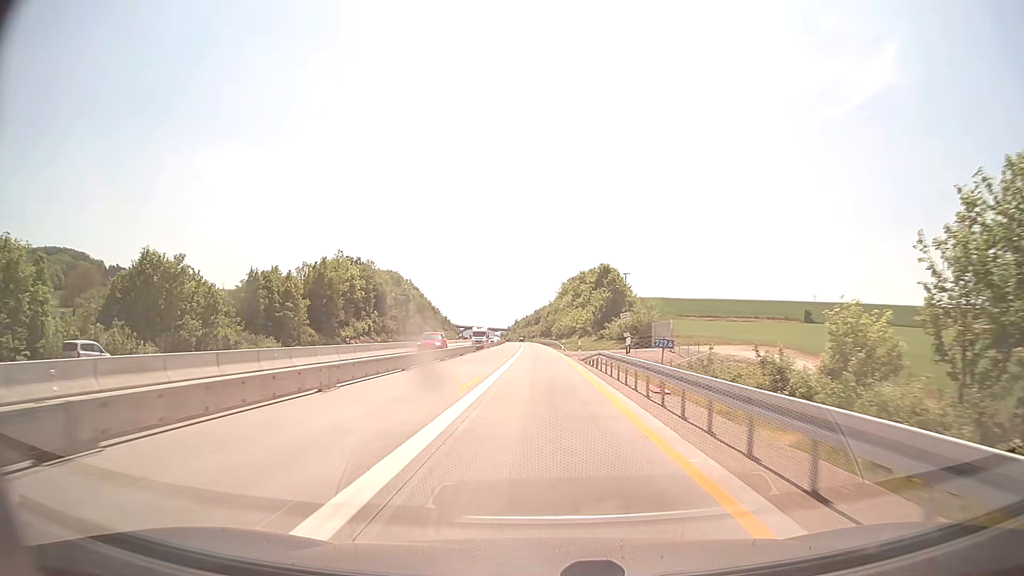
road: motorway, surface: concrete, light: Day
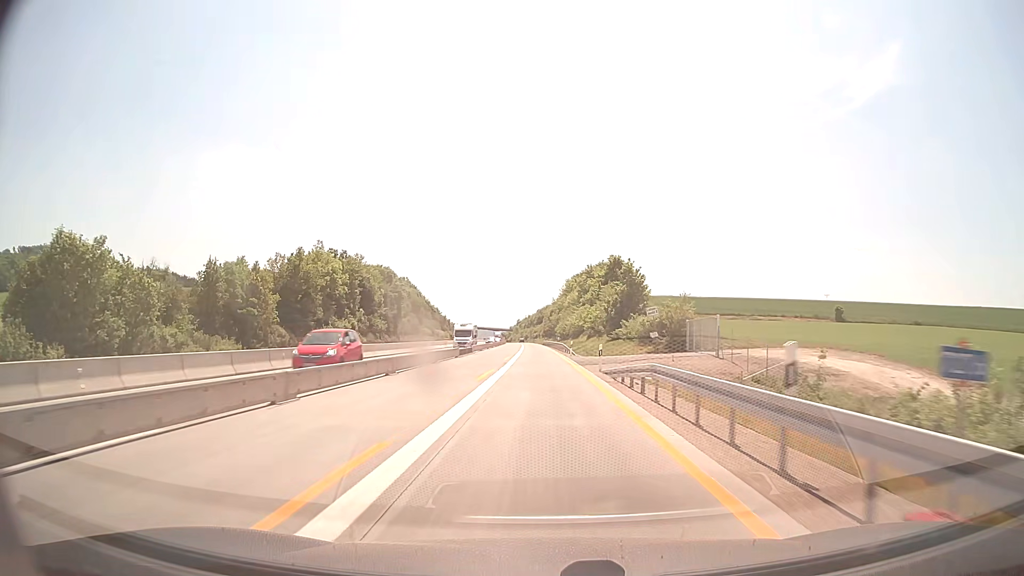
(0.0, +13.1) m; 0°
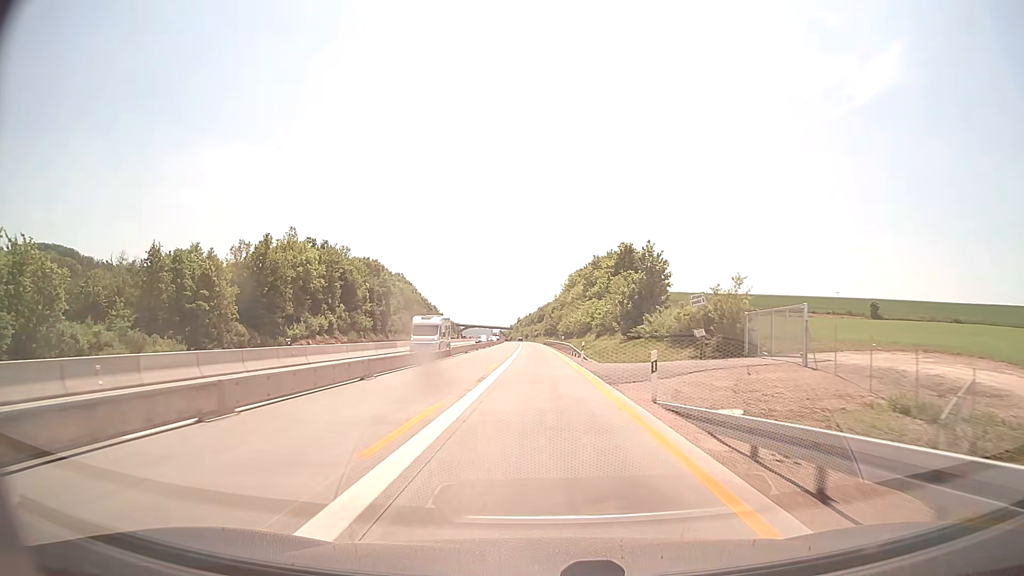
(0.0, +13.1) m; 0°
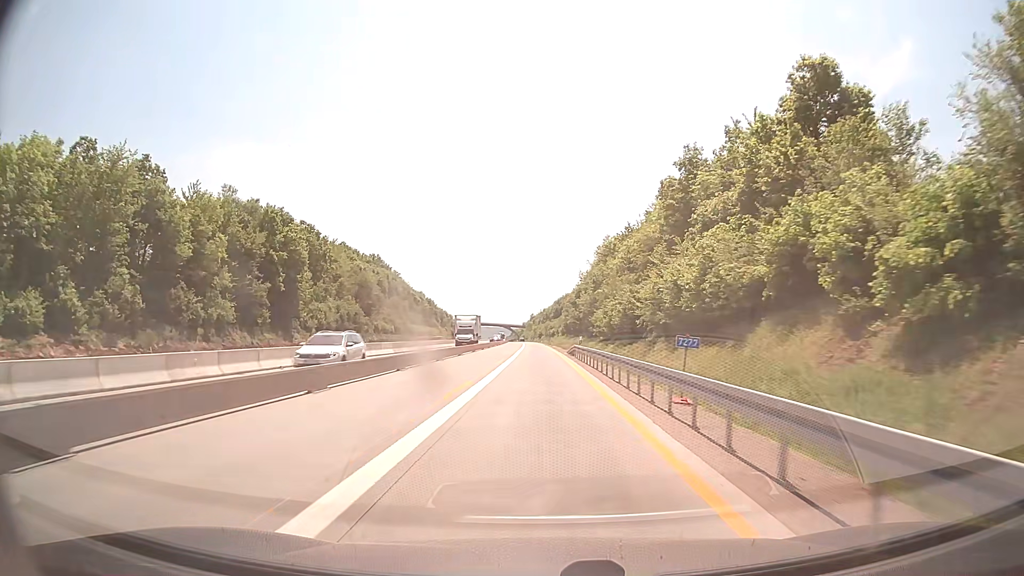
(-0.6, +65.4) m; -1°
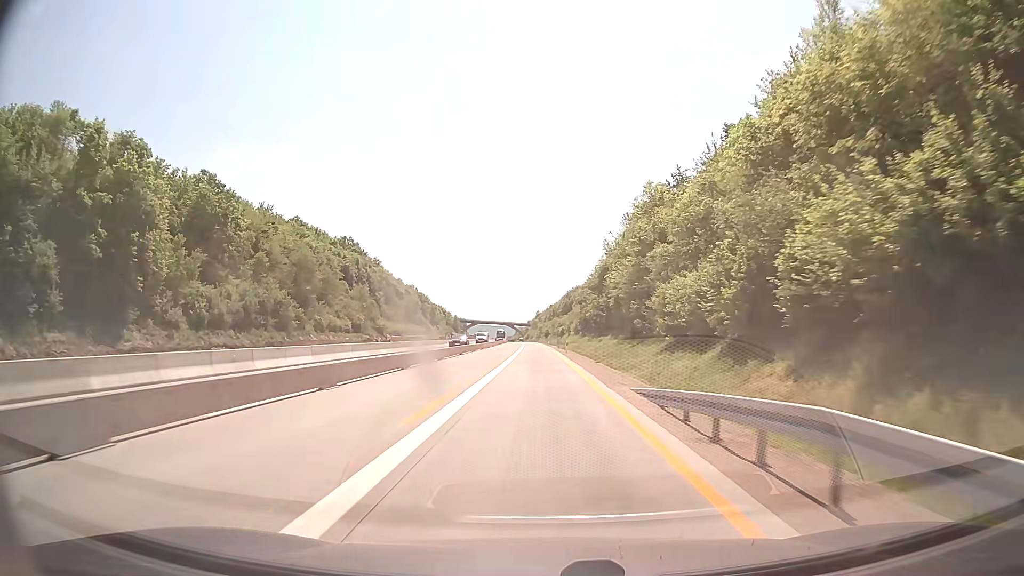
(-0.2, +39.3) m; -1°
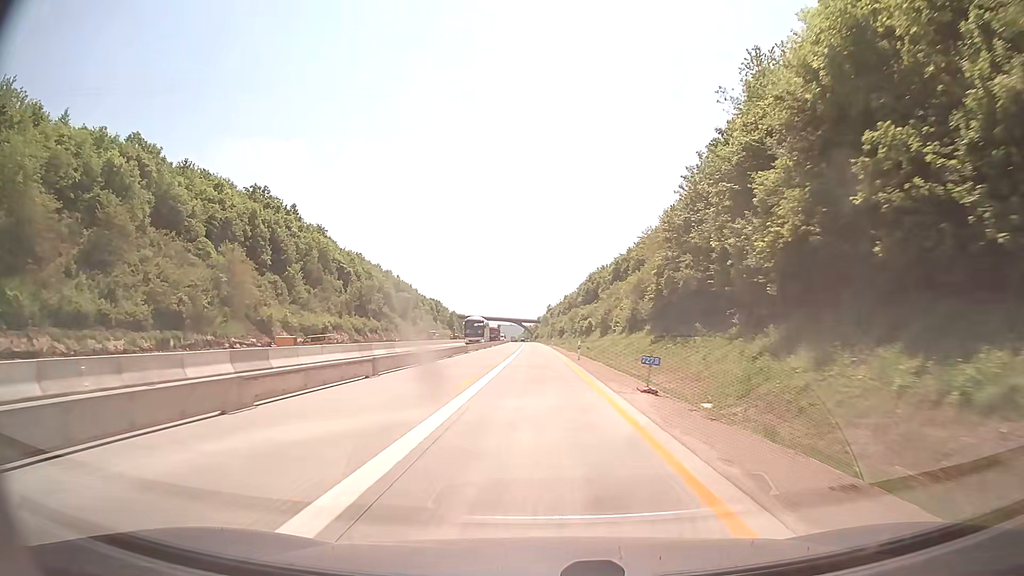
(-0.6, +65.5) m; -1°
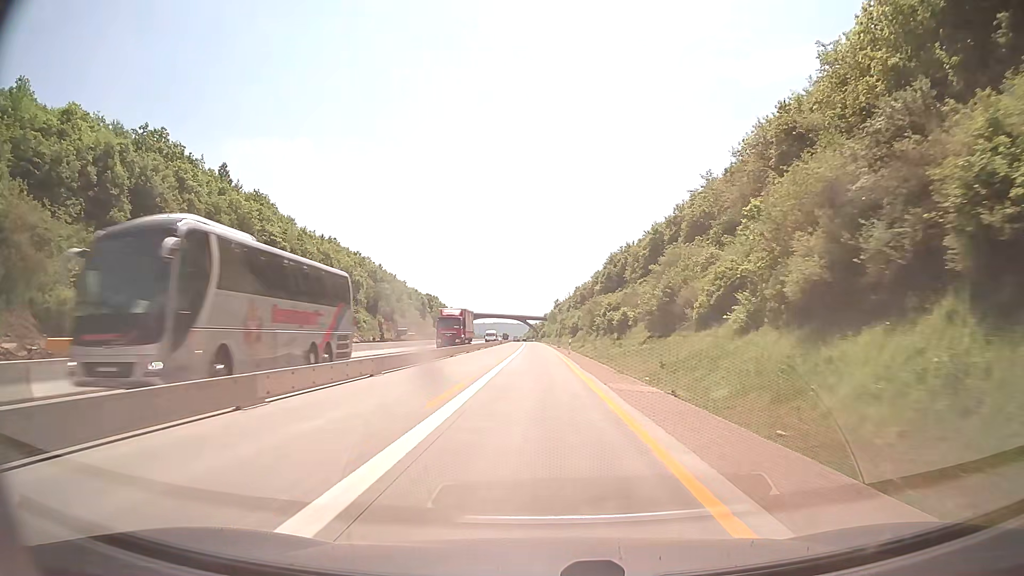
(-0.2, +39.3) m; -1°
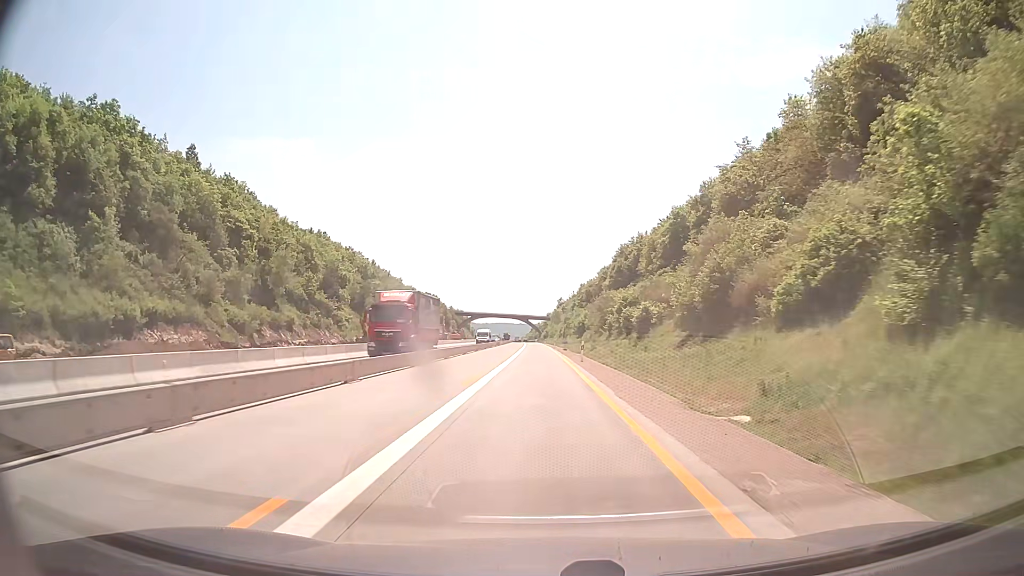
(0.0, +13.1) m; 0°
